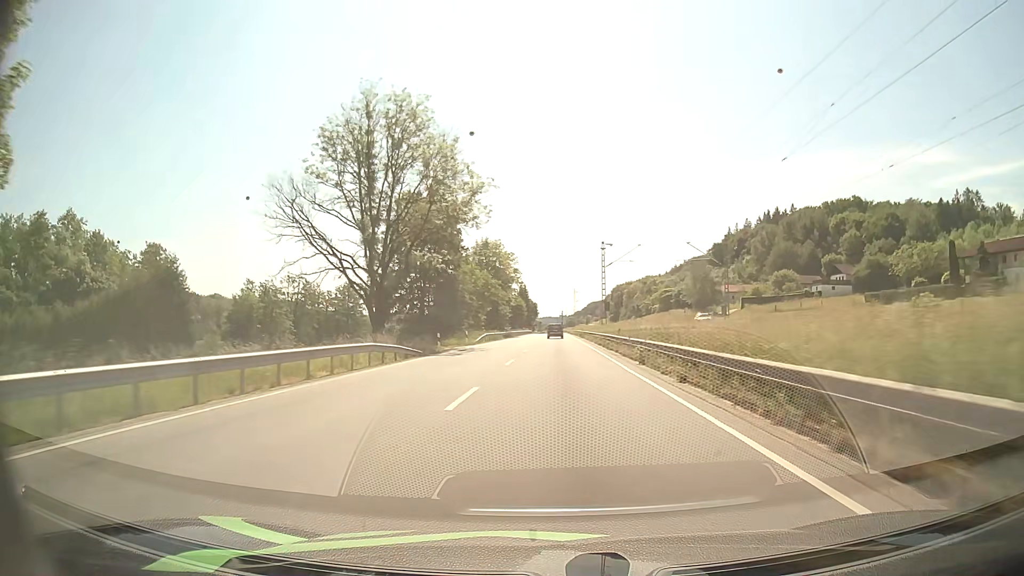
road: primary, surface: asphalt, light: Day
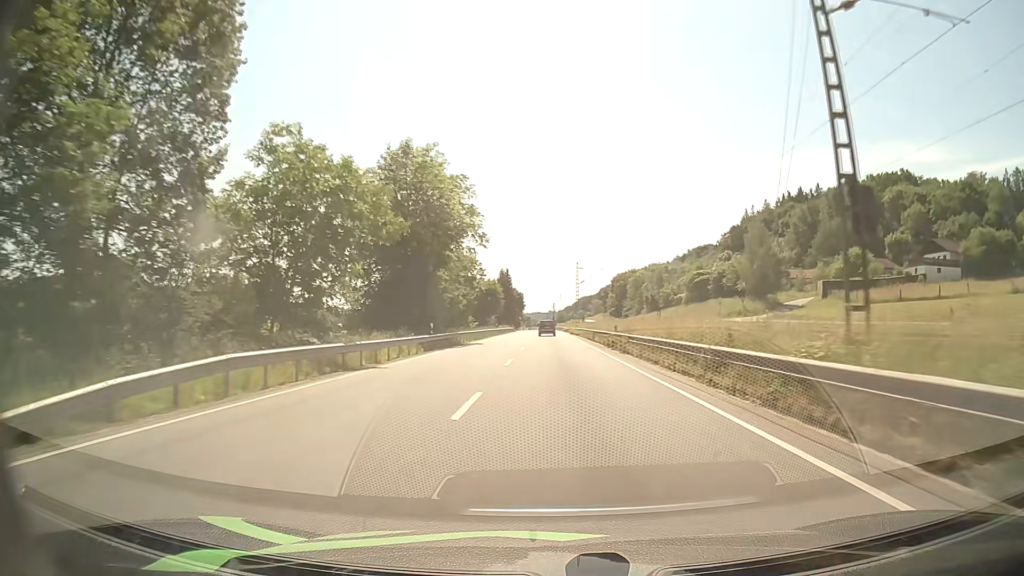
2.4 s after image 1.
(+0.1, +50.3) m; +1°
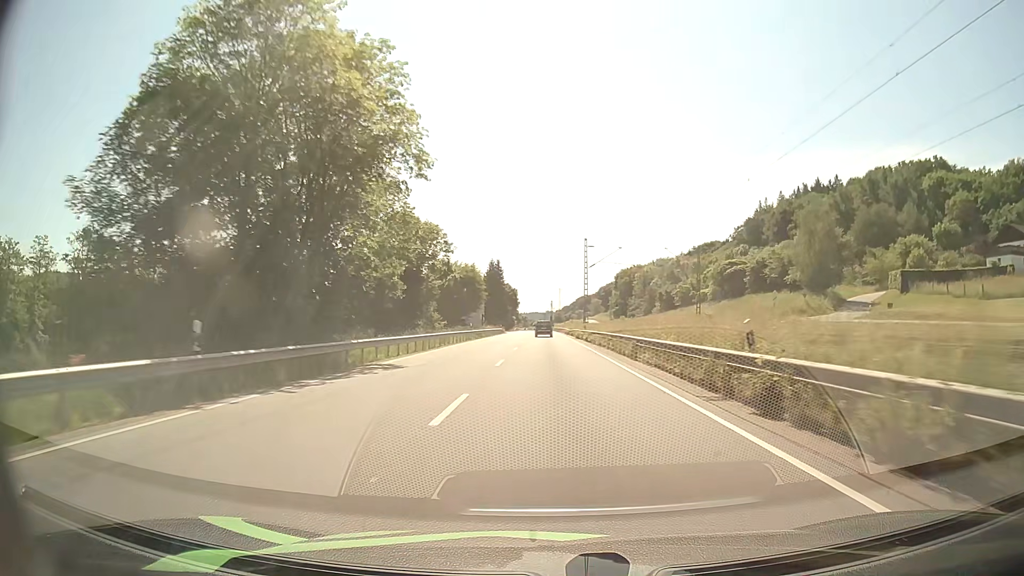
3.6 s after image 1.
(0.0, +25.0) m; 0°
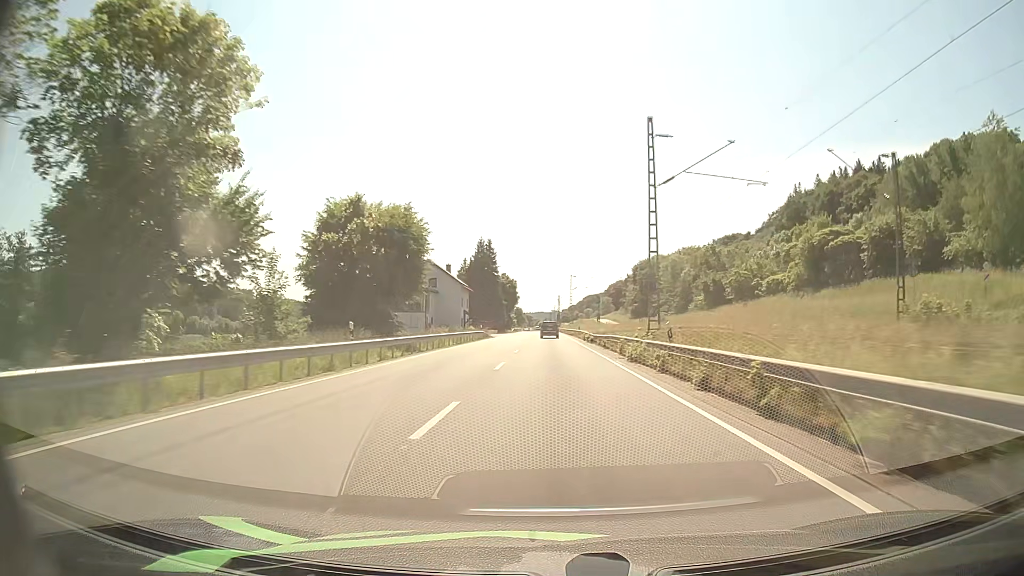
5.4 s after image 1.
(-0.2, +37.9) m; -1°
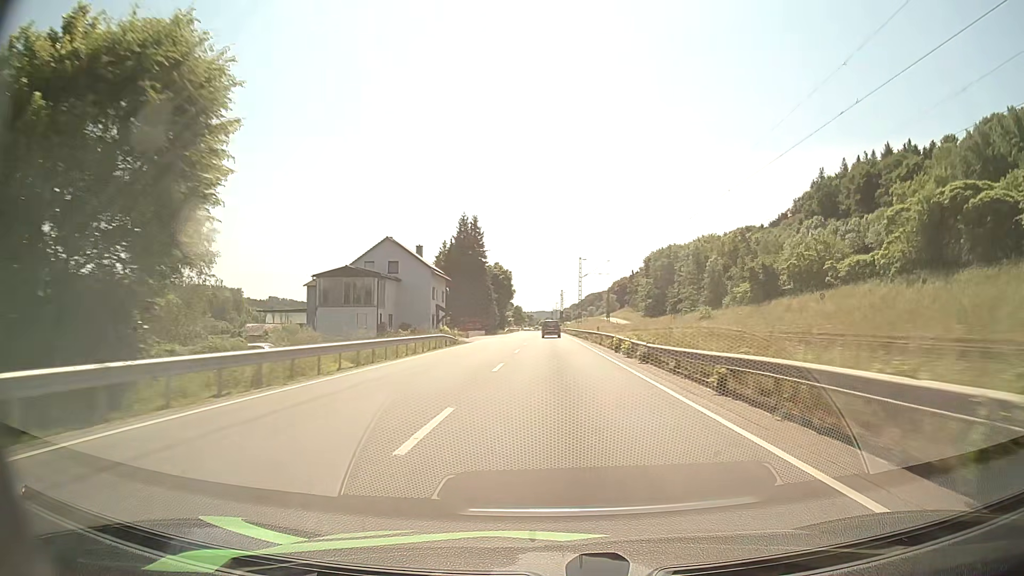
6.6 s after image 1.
(0.0, +25.5) m; 0°
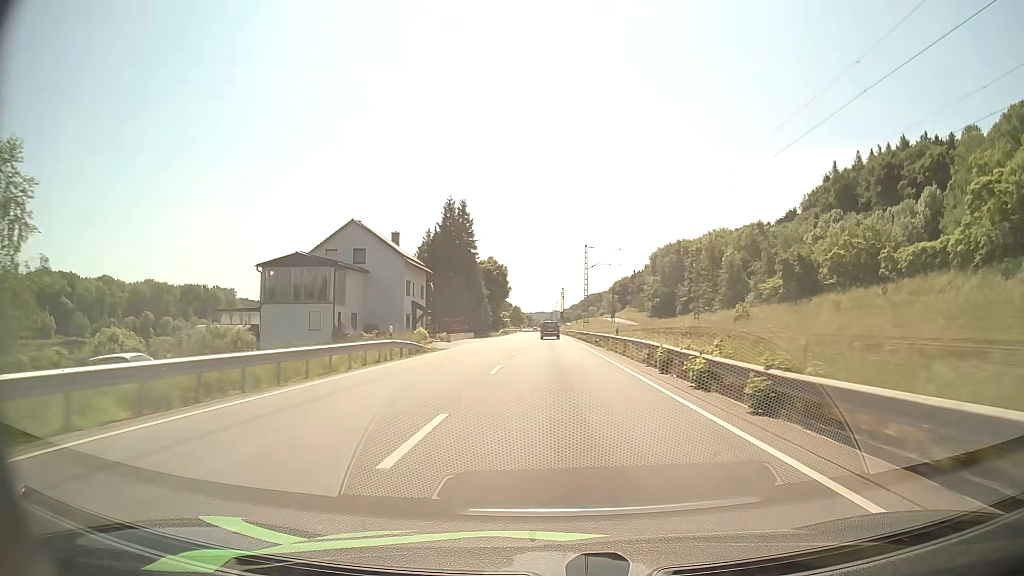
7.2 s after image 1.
(0.0, +12.9) m; 0°
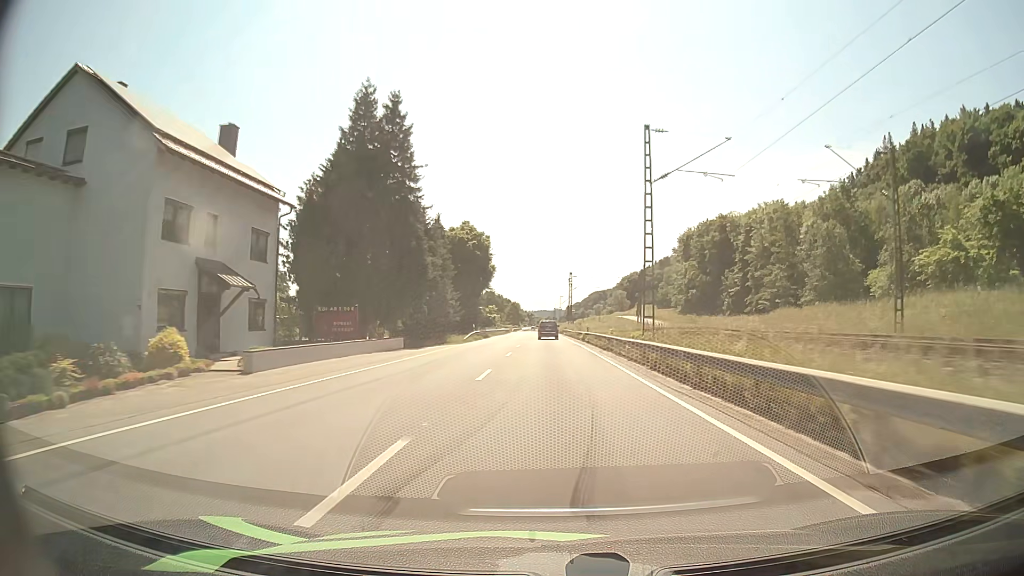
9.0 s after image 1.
(0.0, +39.1) m; 0°
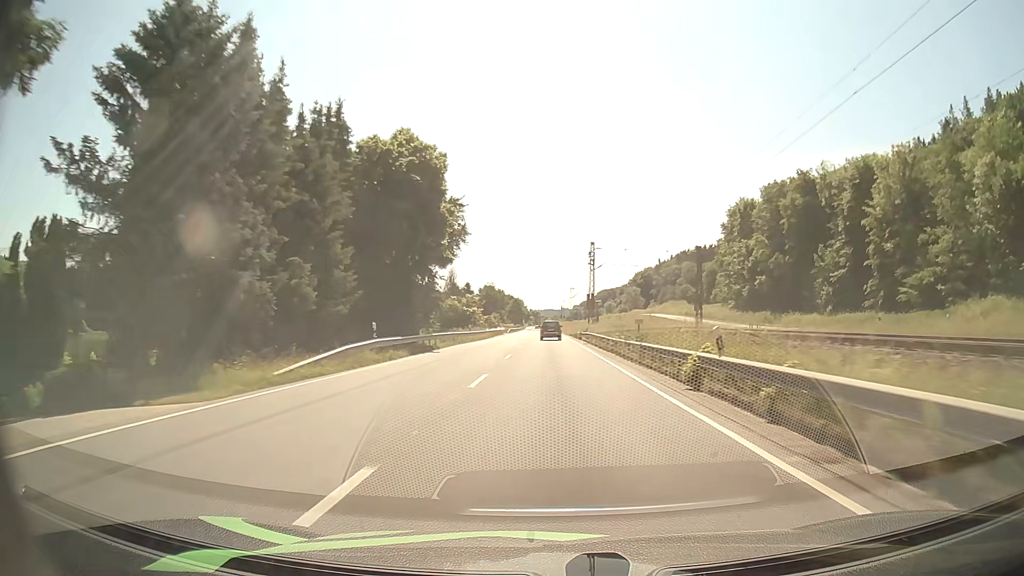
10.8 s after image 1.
(-0.2, +38.5) m; 0°
(0, +10) (0, +20) (0, +30) (0, +40) (0, +50) (0, +60) (-1, +70) (-1, +80) (-1, +90) (-1, +100) m
